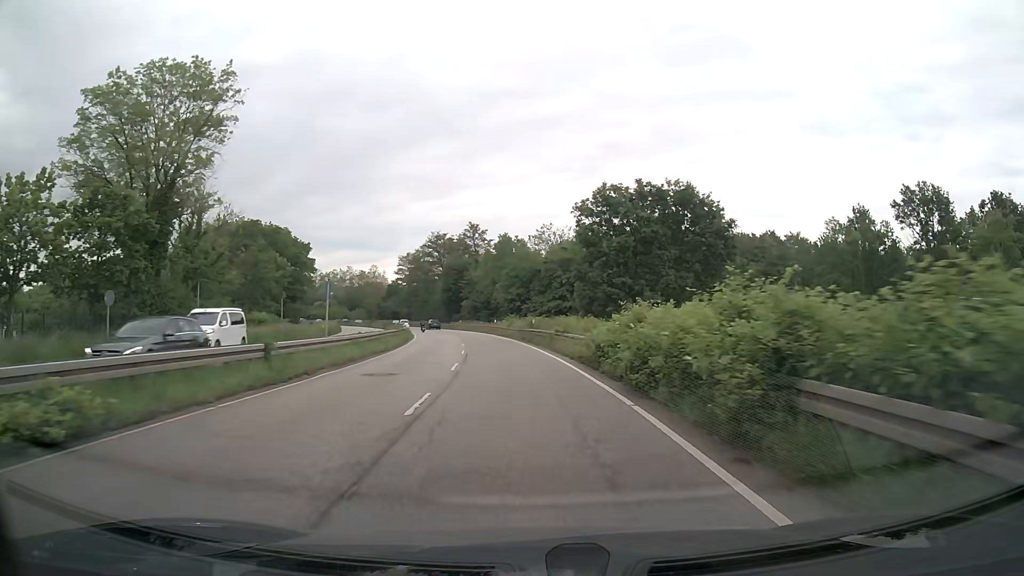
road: primary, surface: asphalt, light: Day
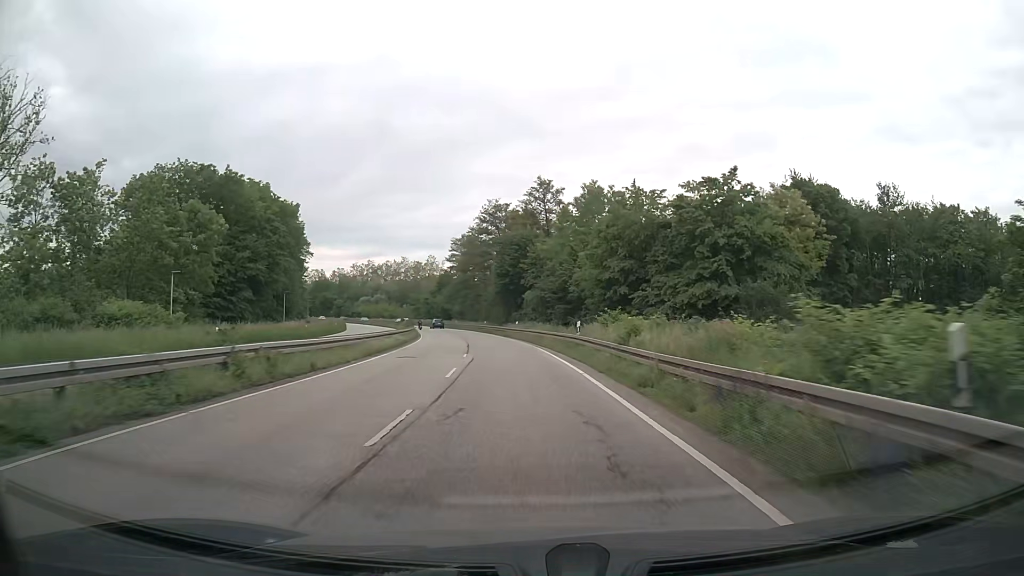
(-2.1, +38.9) m; -7°
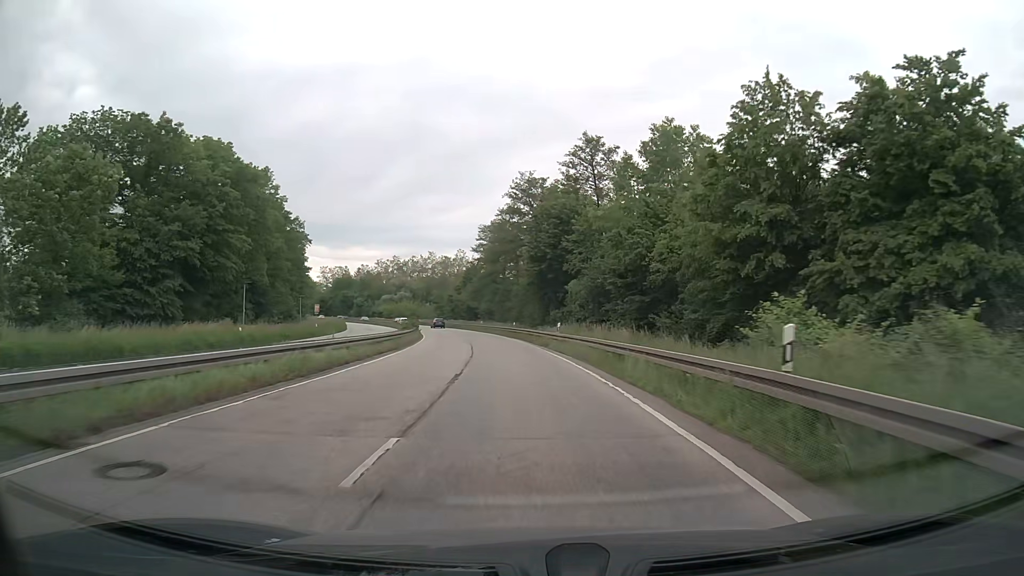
(-0.6, +20.0) m; -4°
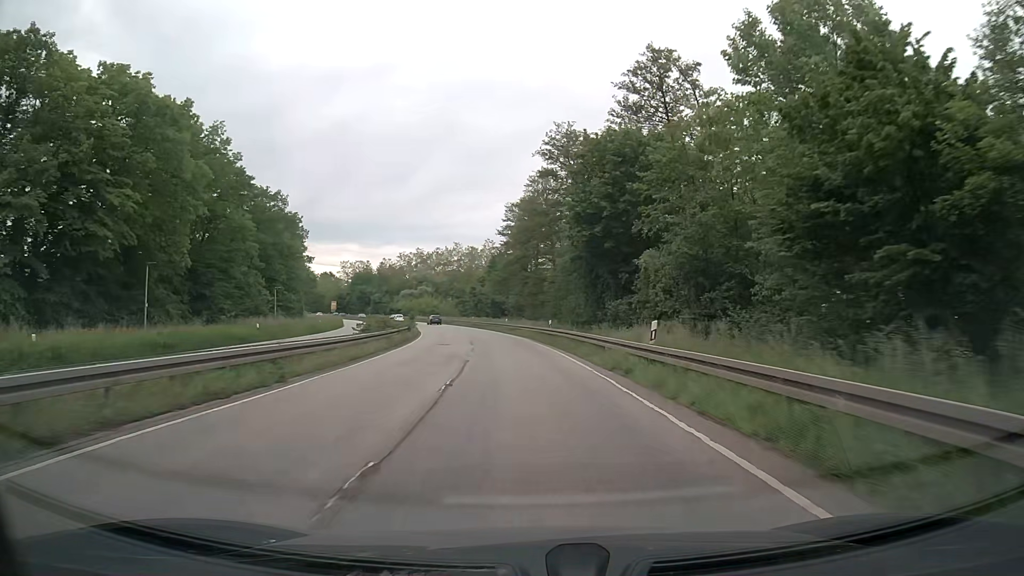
(-0.4, +20.2) m; -3°
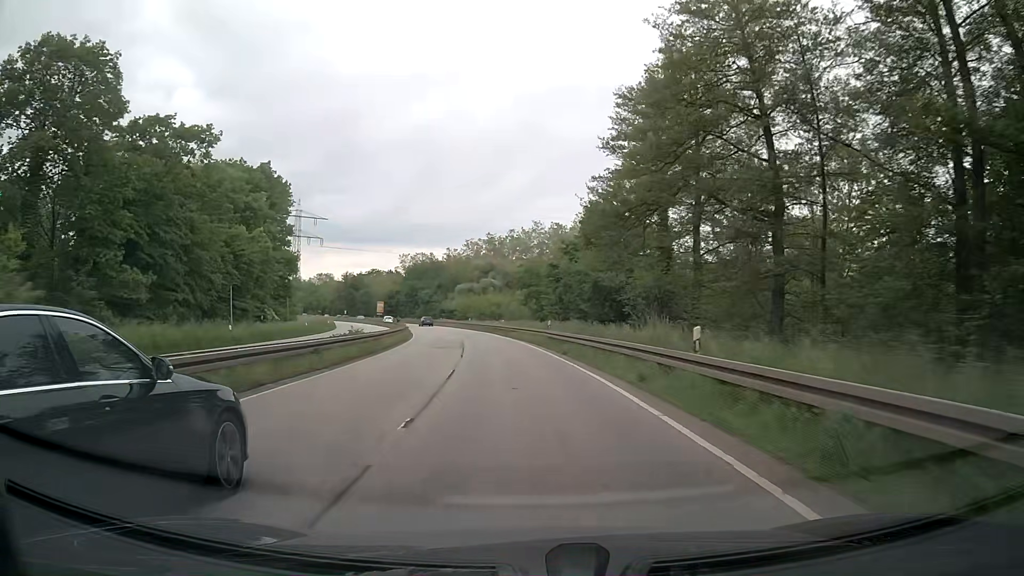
(-3.4, +51.4) m; -7°
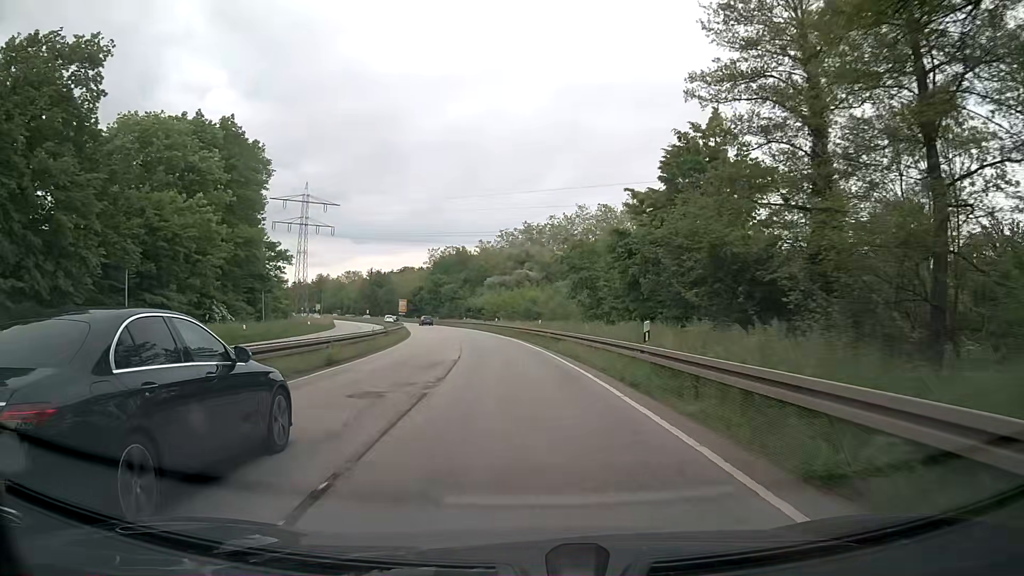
(-0.7, +21.0) m; -3°
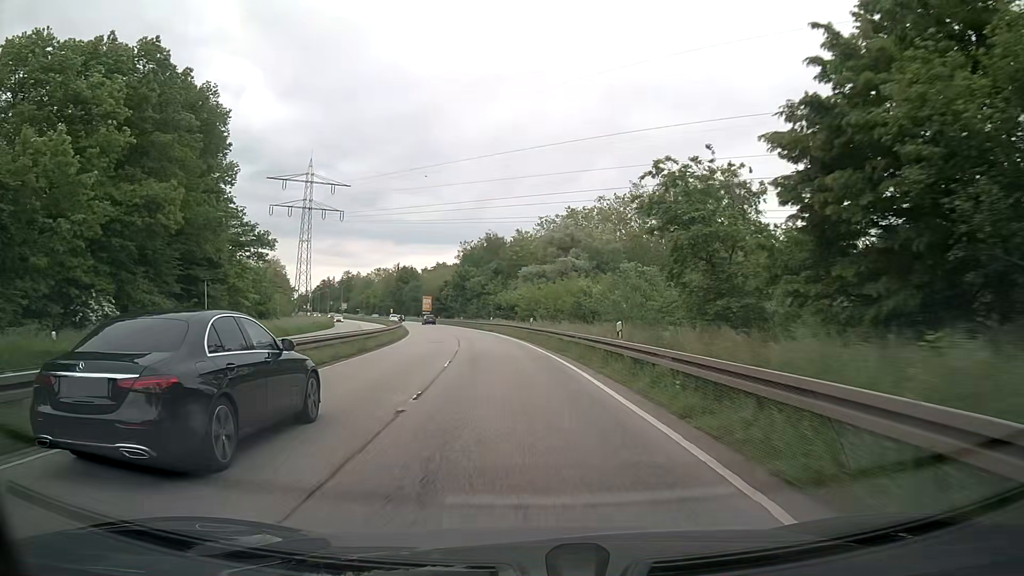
(-0.7, +21.2) m; -4°
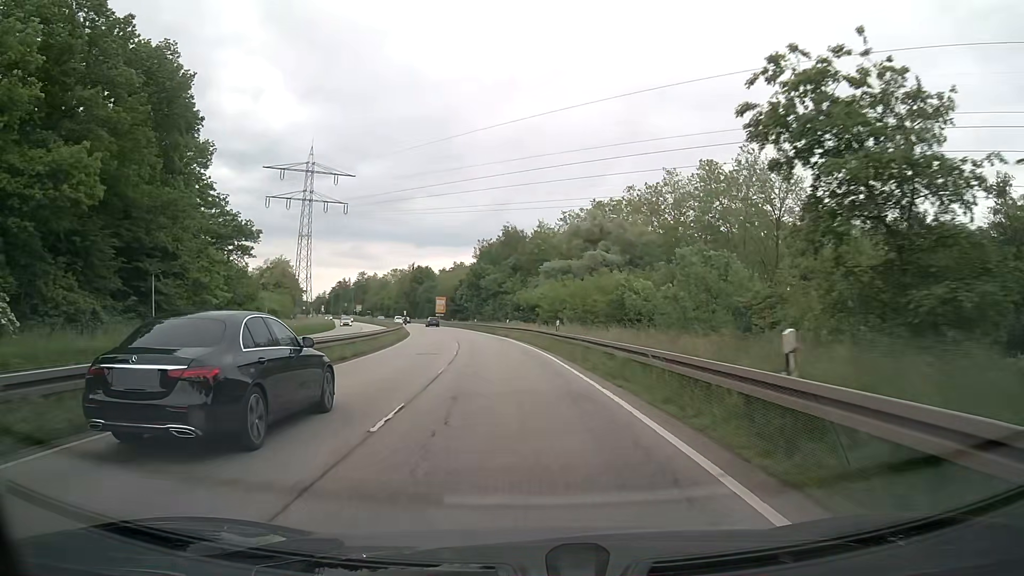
(-0.1, +10.7) m; -1°
(0, +10) (-1, +20) (-1, +30) (-2, +40) (-4, +50) (-5, +60) (-7, +70) (-9, +79) (-12, +89) (-14, +99) m
